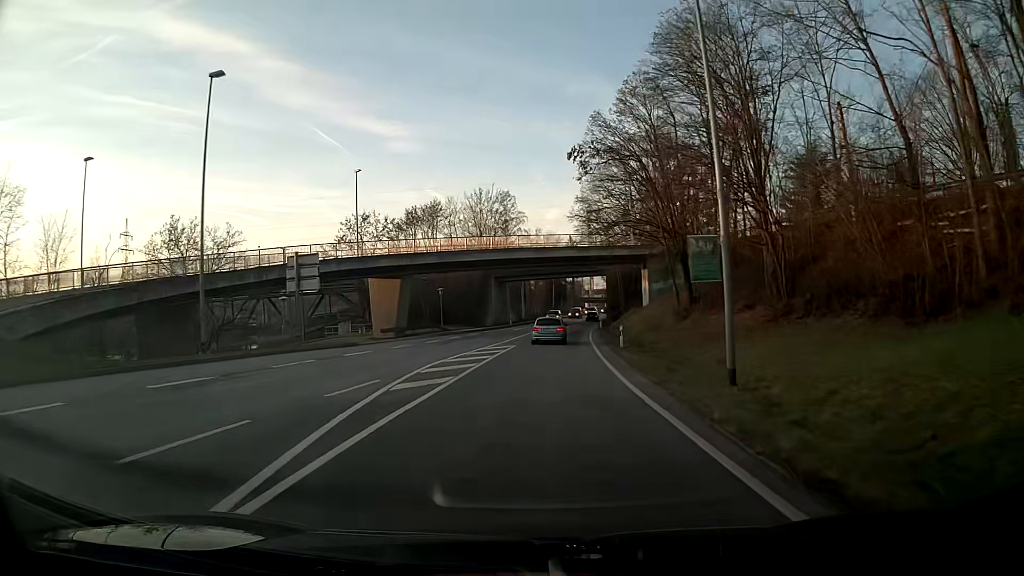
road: primary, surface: asphalt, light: Day
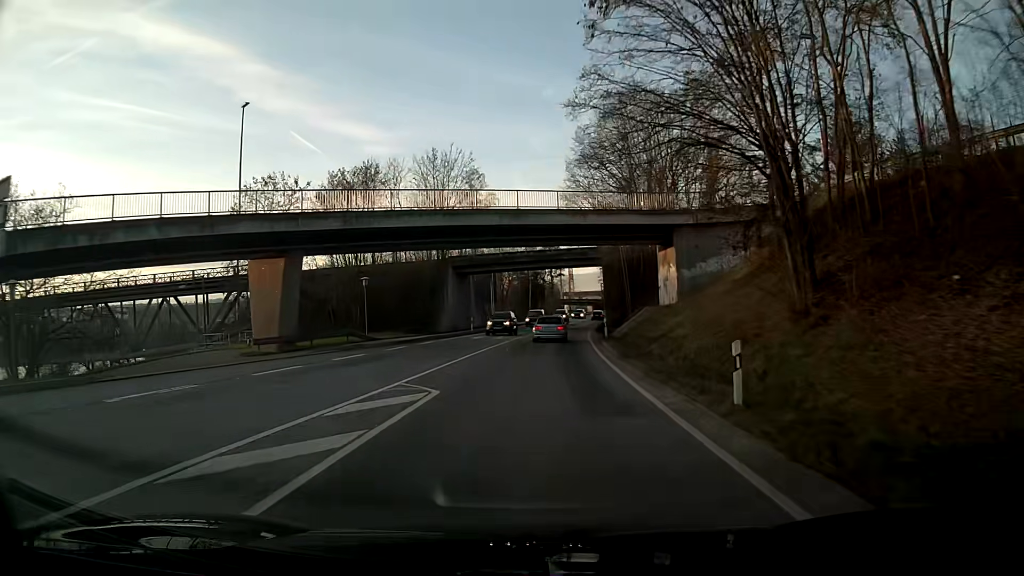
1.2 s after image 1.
(+0.3, +20.1) m; +2°
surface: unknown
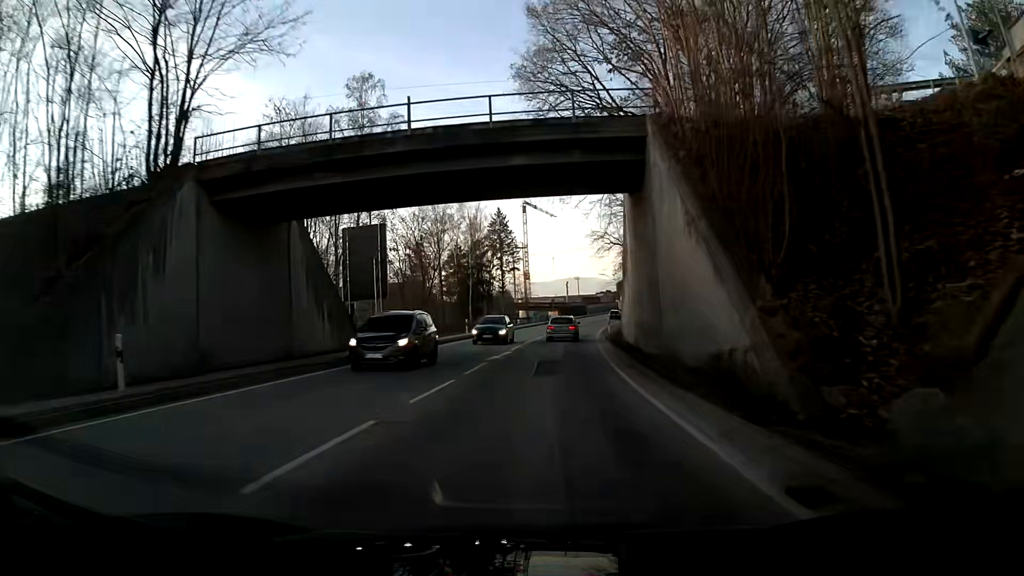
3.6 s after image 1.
(+0.8, +41.3) m; +3°
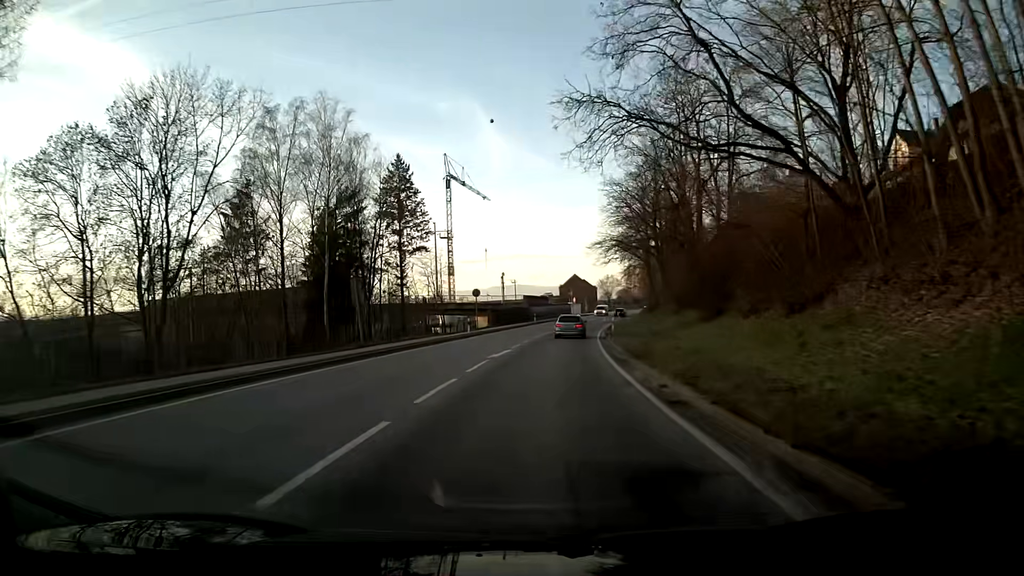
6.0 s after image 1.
(+3.5, +42.3) m; +7°
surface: asphalt
(0, +10) (0, +20) (+1, +30) (+2, +40) (+3, +50) (+4, +60) (+6, +70) (+7, +80) (+9, +89) (+11, +99) m
